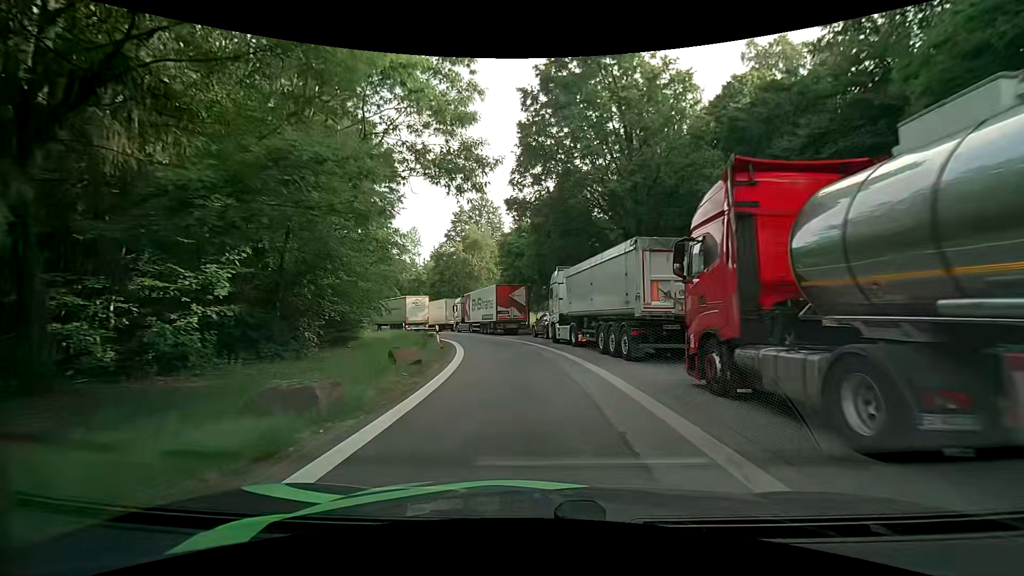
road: service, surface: asphalt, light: Day
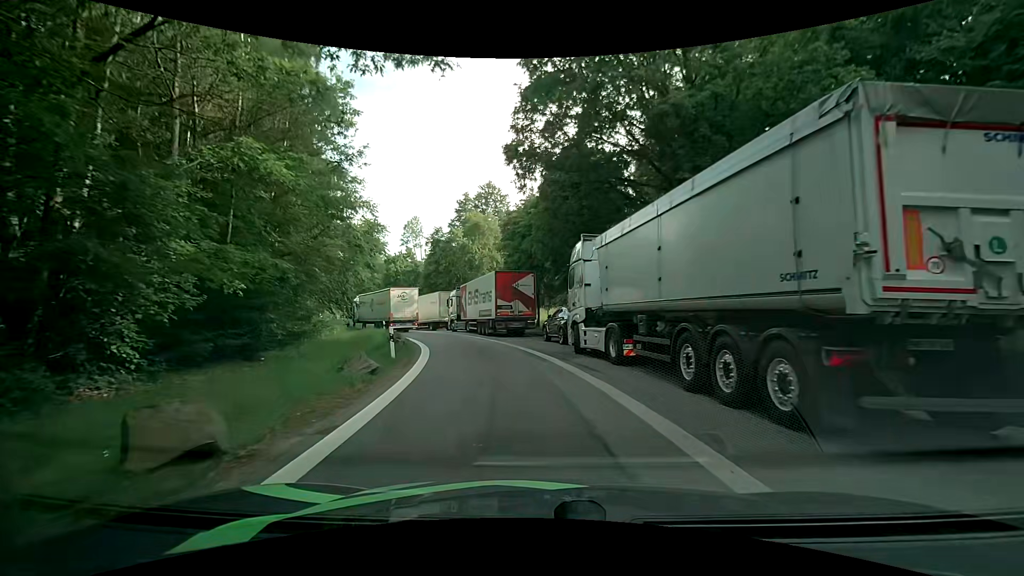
(-0.1, +9.2) m; -1°
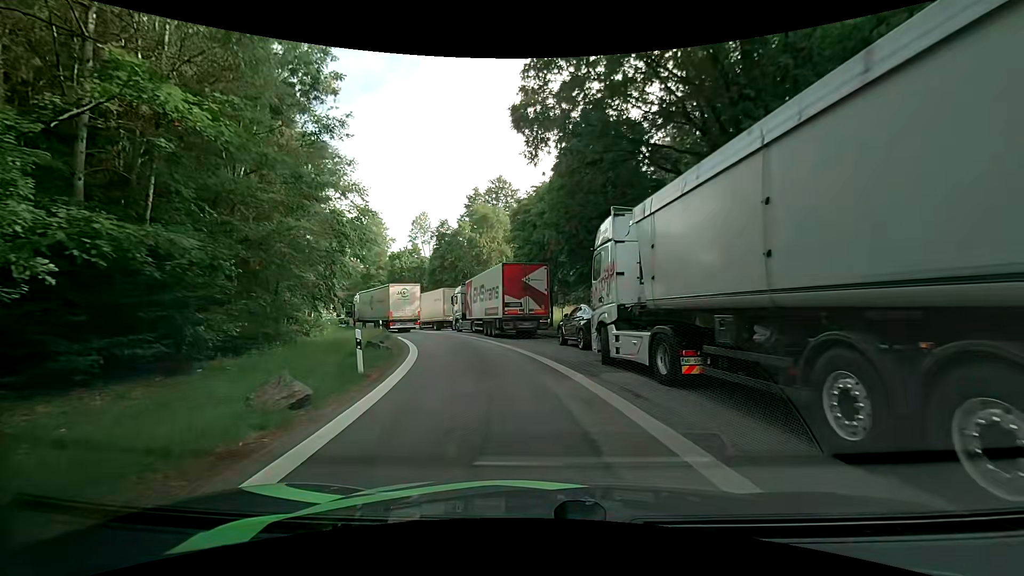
(-0.1, +3.9) m; -2°
